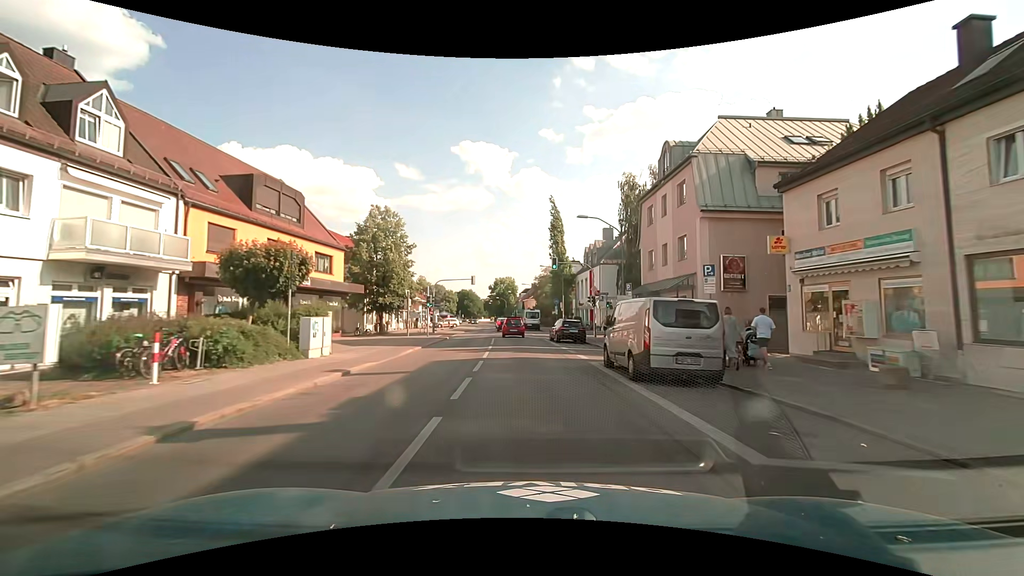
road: secondary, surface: asphalt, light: Day
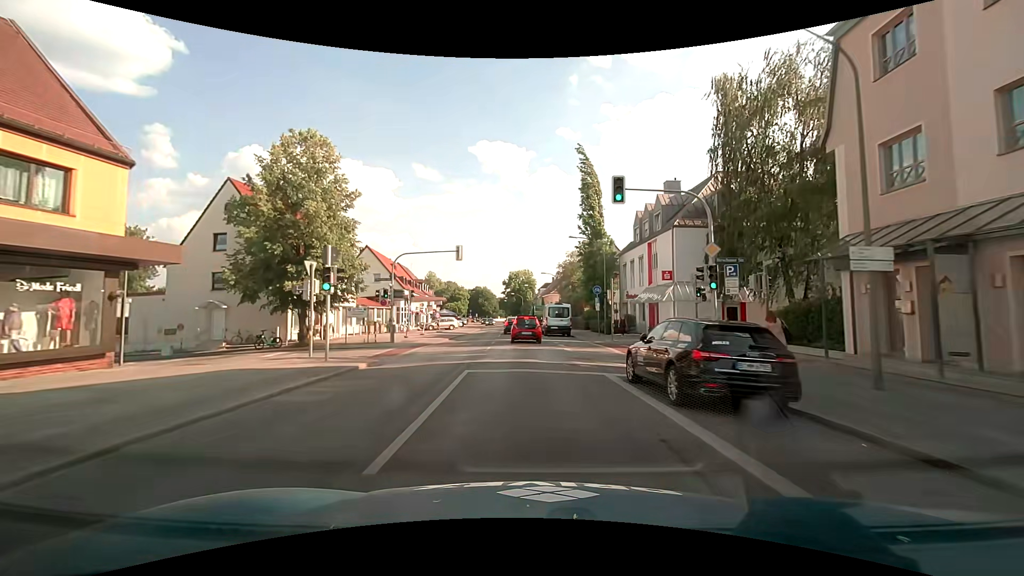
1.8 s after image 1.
(-0.4, +21.8) m; -2°
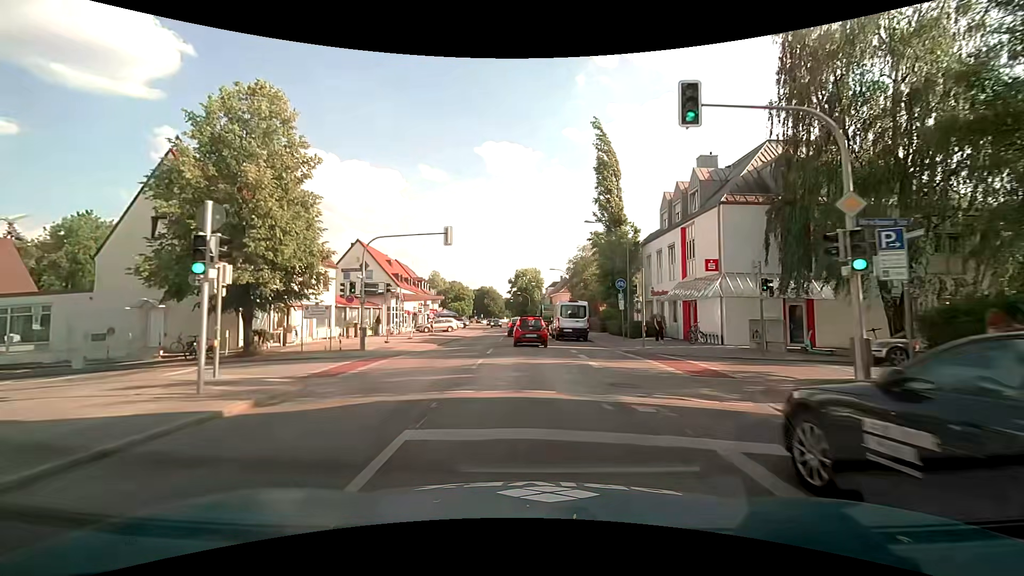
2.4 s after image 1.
(0.0, +6.7) m; -1°
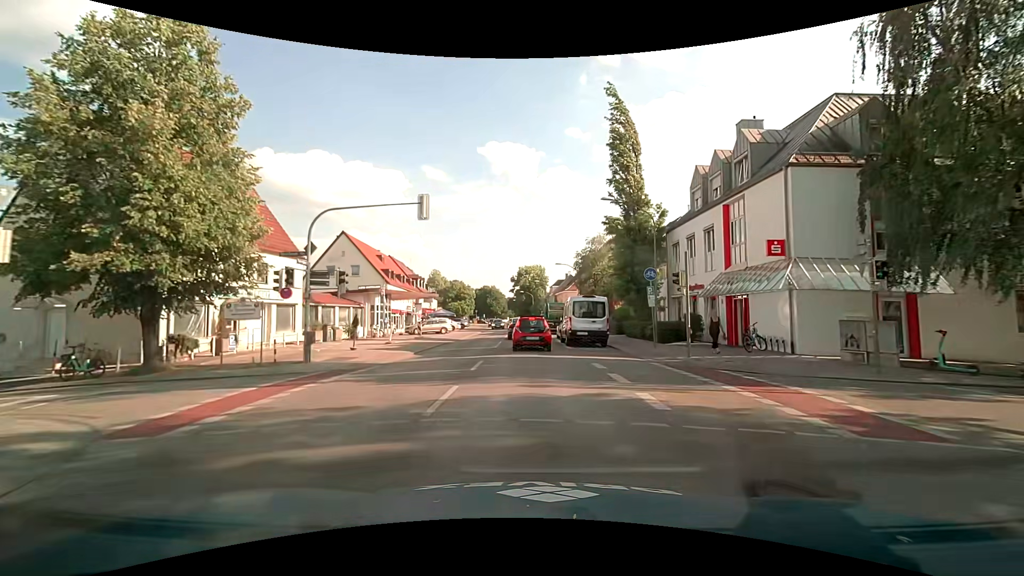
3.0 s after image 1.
(0.0, +6.4) m; 0°
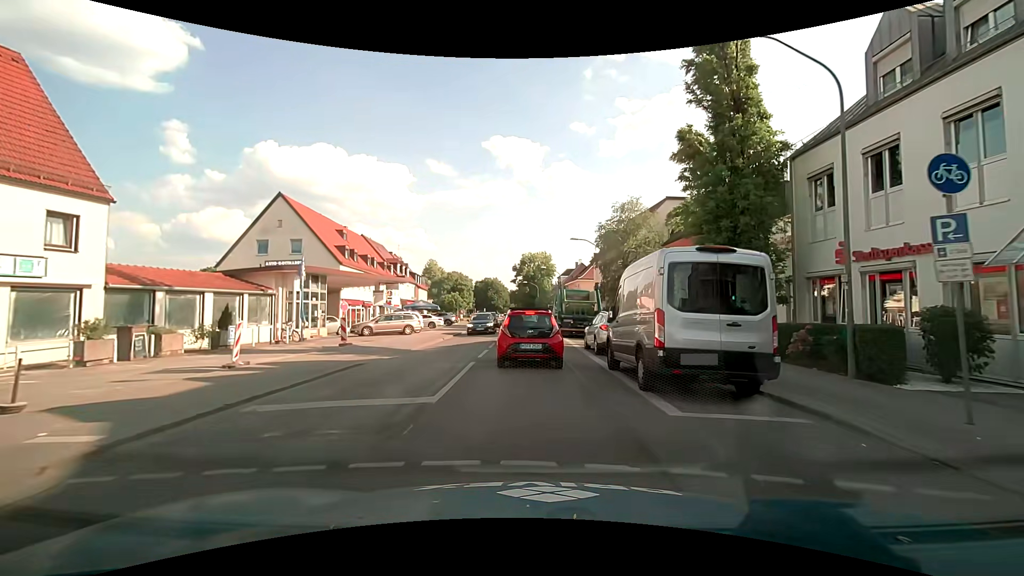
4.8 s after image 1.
(-0.1, +15.7) m; -1°
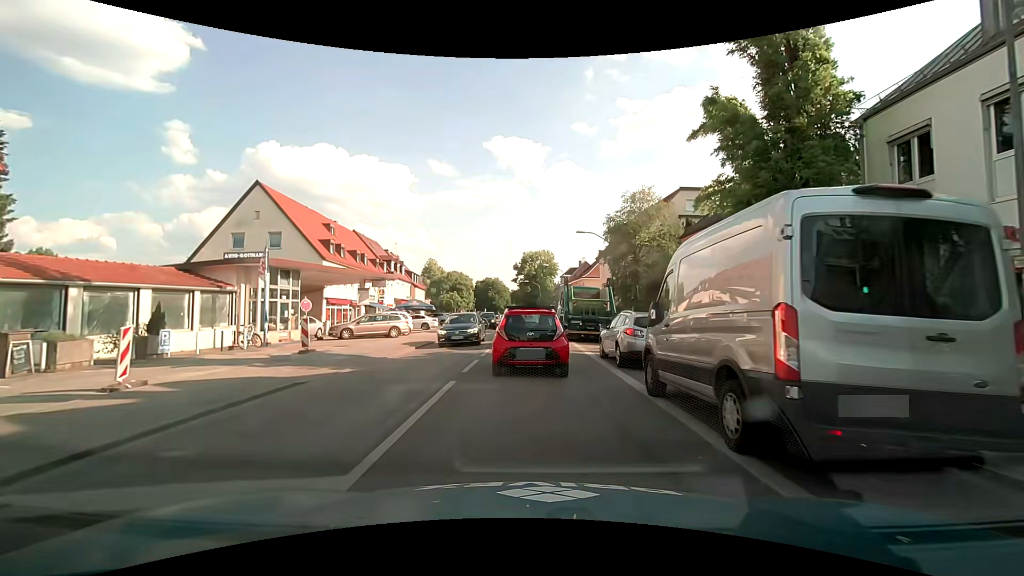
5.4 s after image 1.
(0.0, +3.8) m; 0°
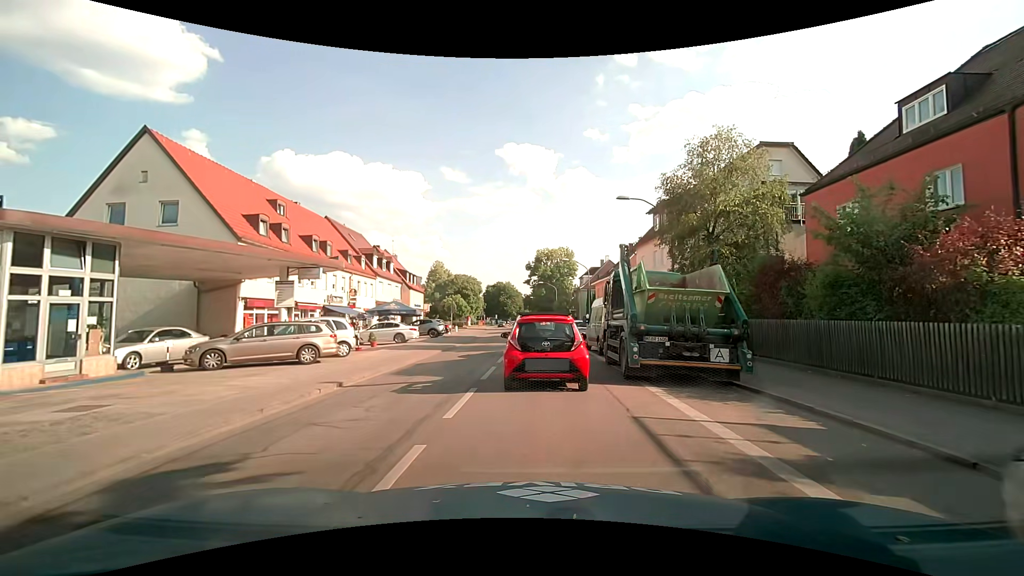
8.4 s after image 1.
(-0.1, +13.2) m; -4°
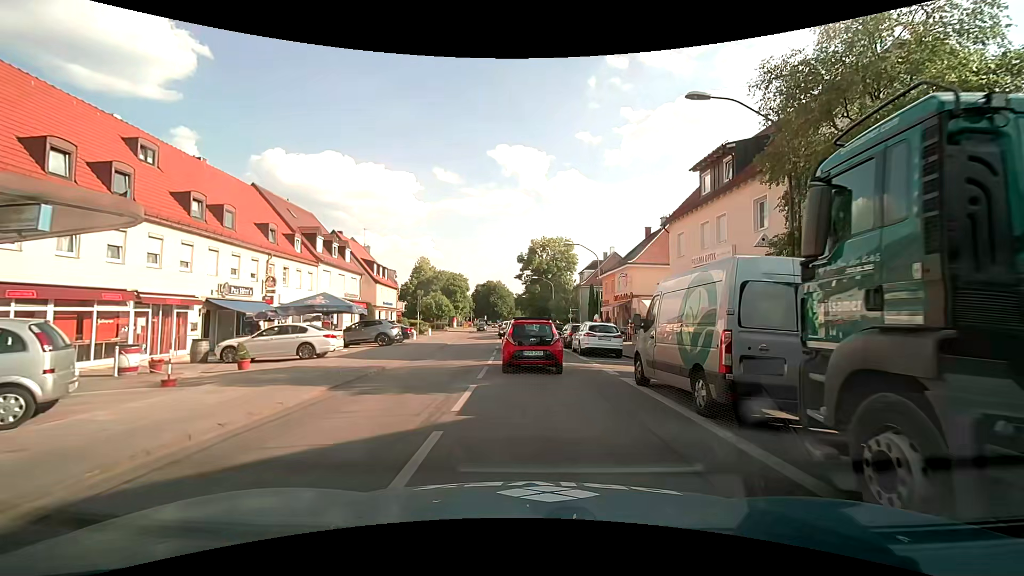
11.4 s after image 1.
(+0.5, +12.9) m; +2°
(0, +10) (0, +20) (0, +30) (-1, +40) (-1, +50) (-1, +60) (-1, +70) (-1, +80) (-1, +90) (-2, +100) m
